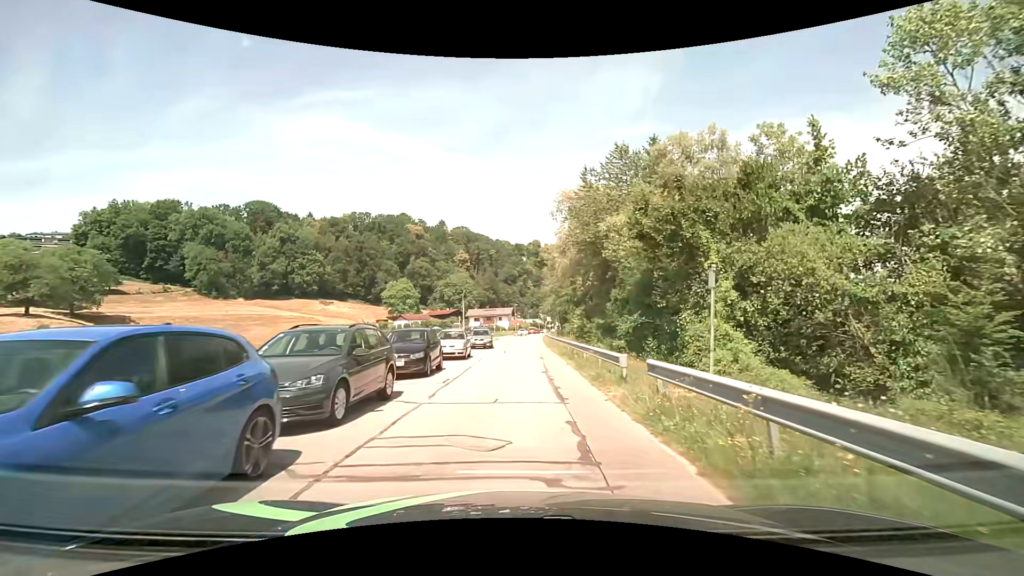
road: residential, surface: asphalt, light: Day
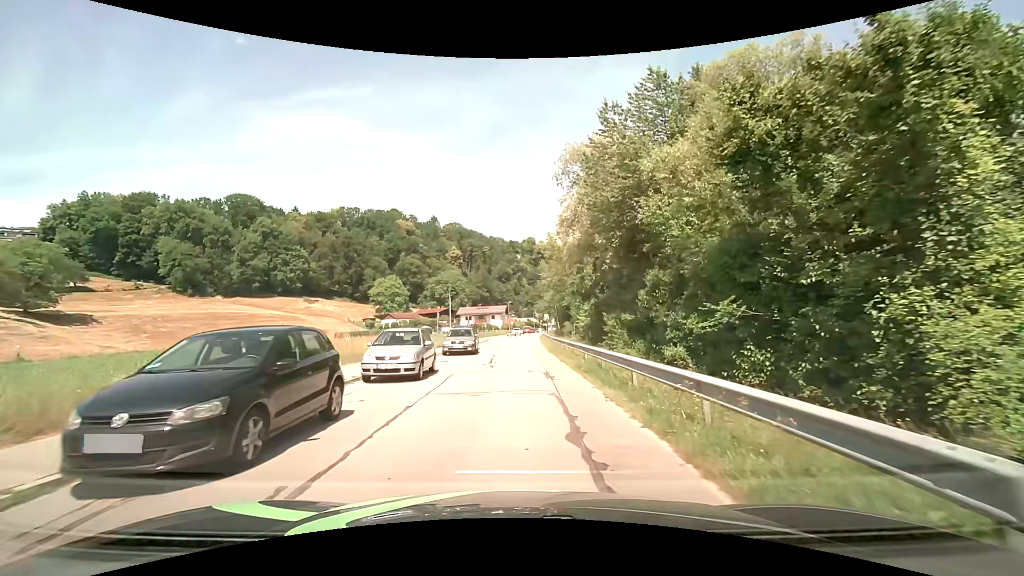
(+0.1, +9.5) m; +1°
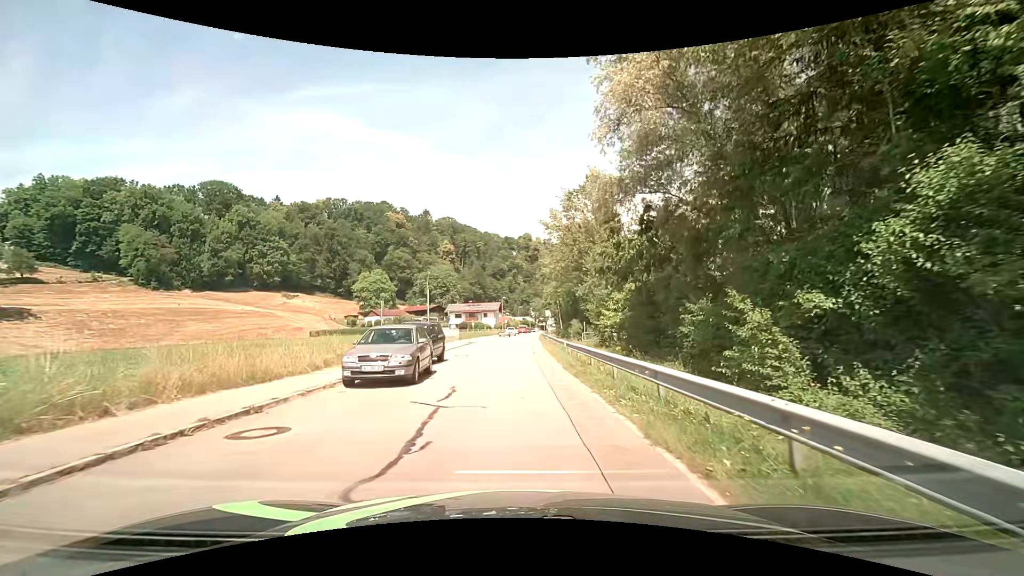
(+0.1, +14.4) m; +1°
(0, +10) (0, +20) (0, +30) (0, +40) (0, +50) (+1, +60) (+1, +70) (+2, +80) (+2, +90) (+3, +100) m
